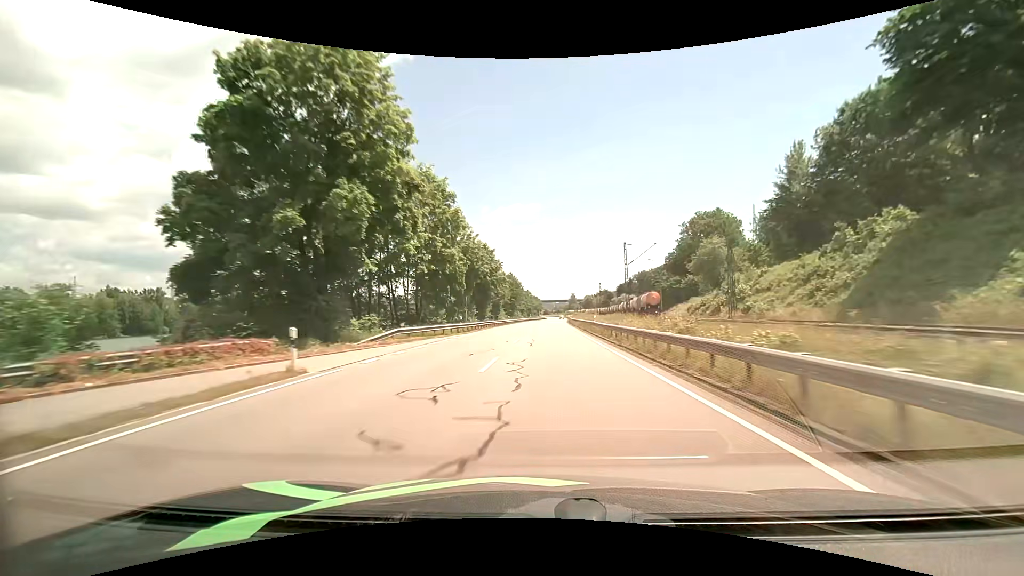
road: primary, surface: asphalt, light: Day
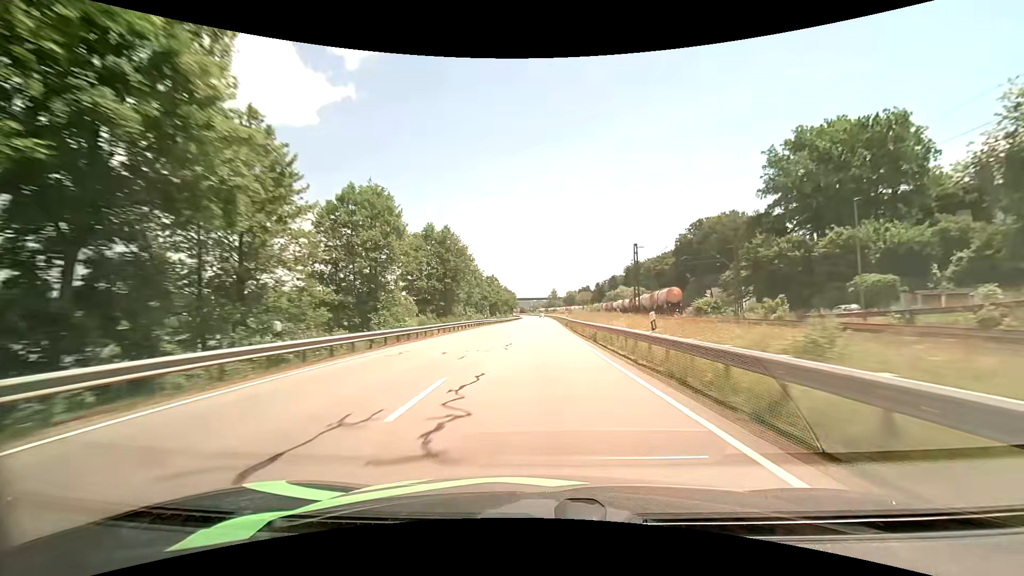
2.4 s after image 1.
(+1.7, +64.9) m; +3°
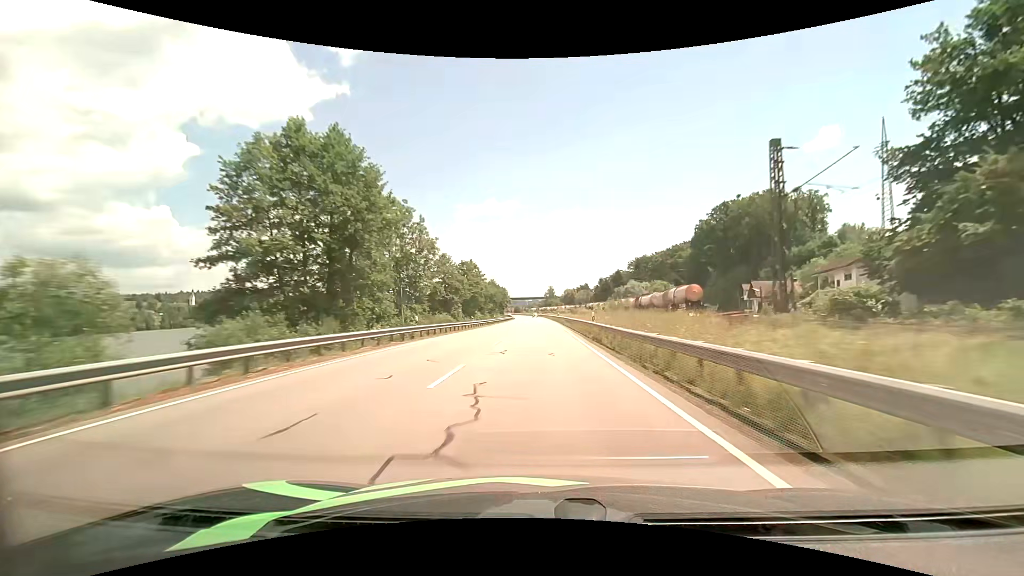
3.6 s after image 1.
(+0.1, +32.9) m; +1°
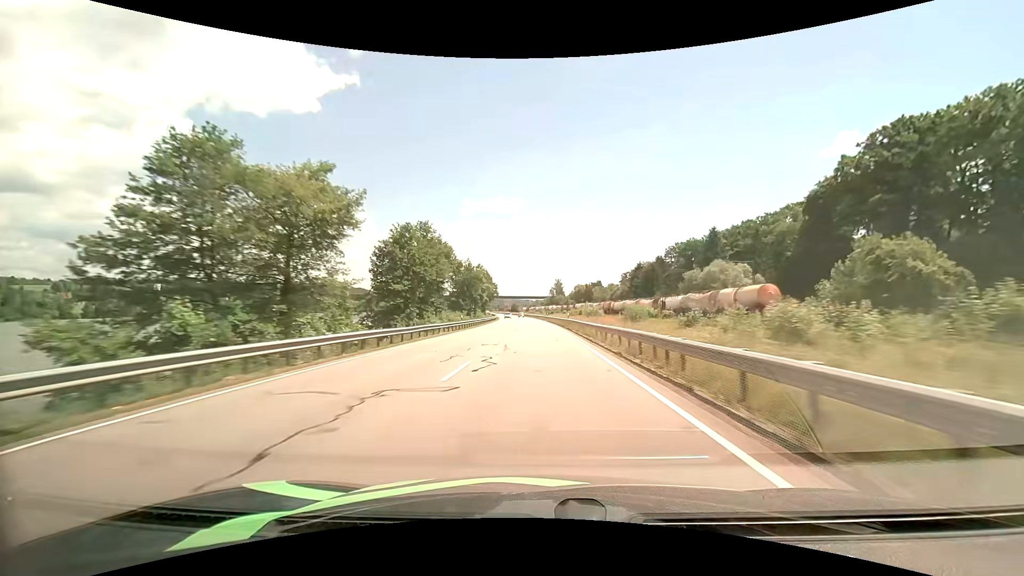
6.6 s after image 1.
(+0.1, +82.5) m; -1°
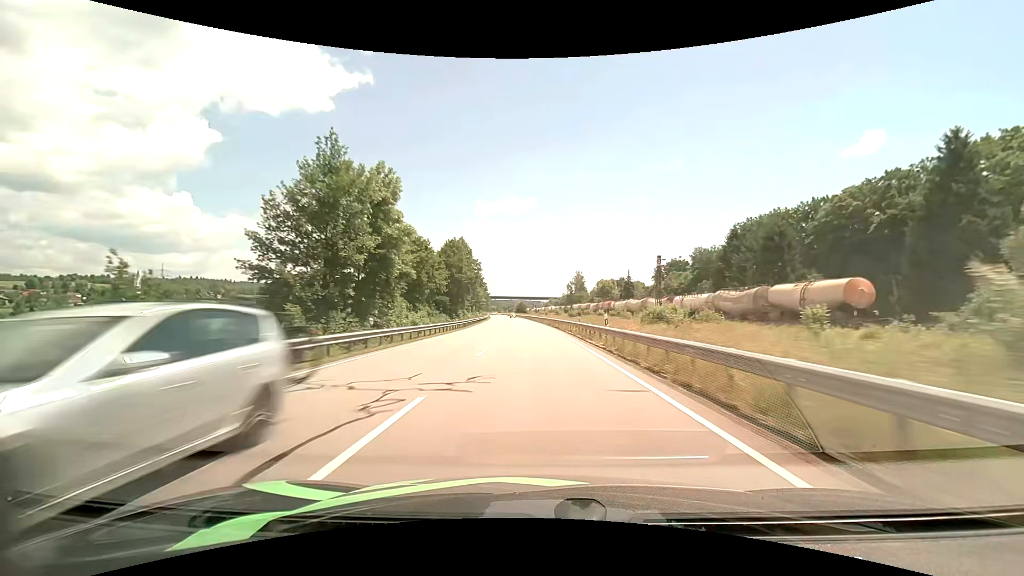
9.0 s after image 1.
(-0.6, +65.4) m; -1°
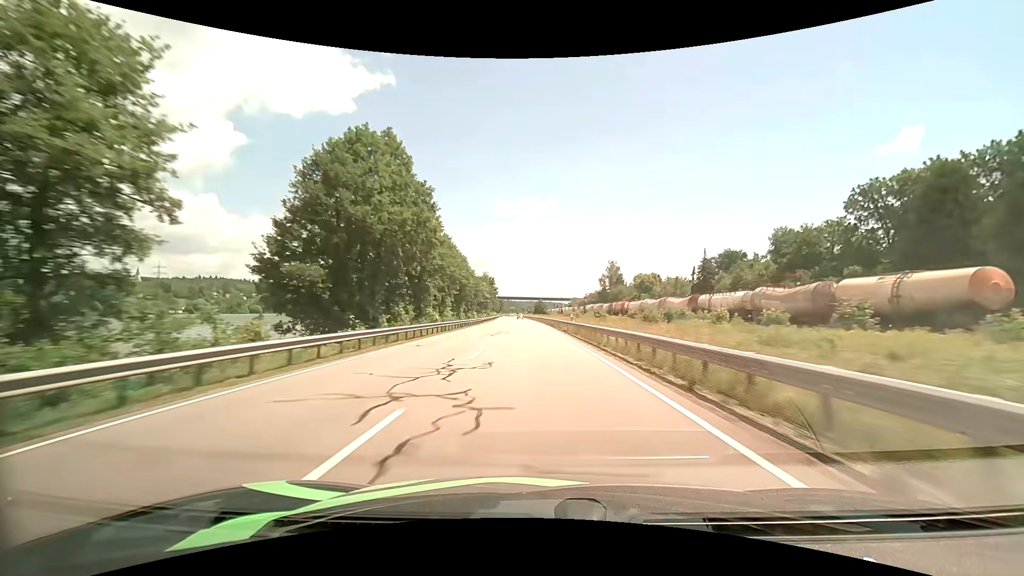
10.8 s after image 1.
(-1.0, +49.0) m; -2°
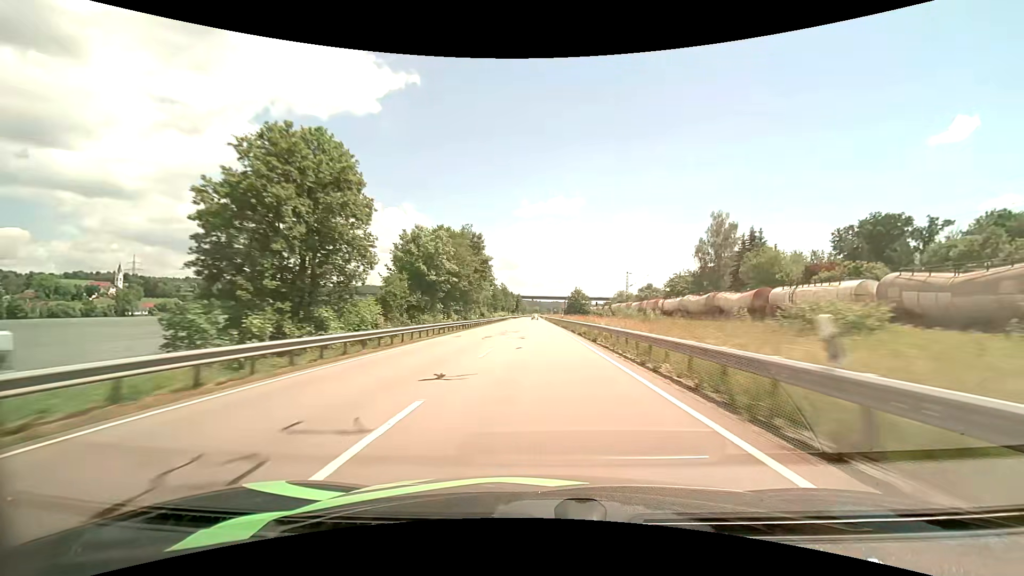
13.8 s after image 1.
(-2.3, +82.8) m; -3°
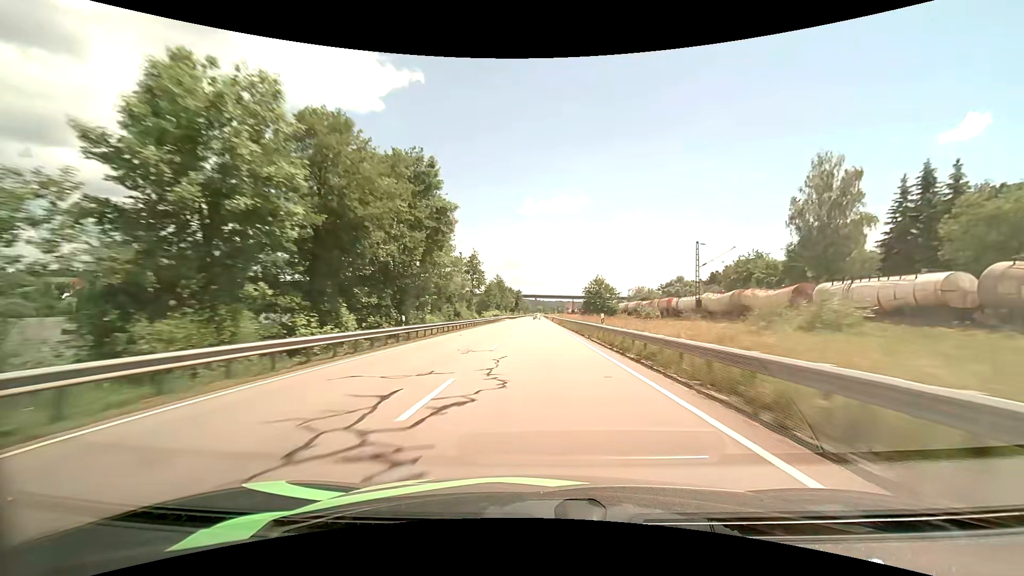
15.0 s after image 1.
(-0.2, +33.2) m; 0°
(0, +10) (0, +20) (0, +30) (0, +40) (0, +50) (0, +60) (0, +70) (0, +80) (0, +90) (0, +100) m
